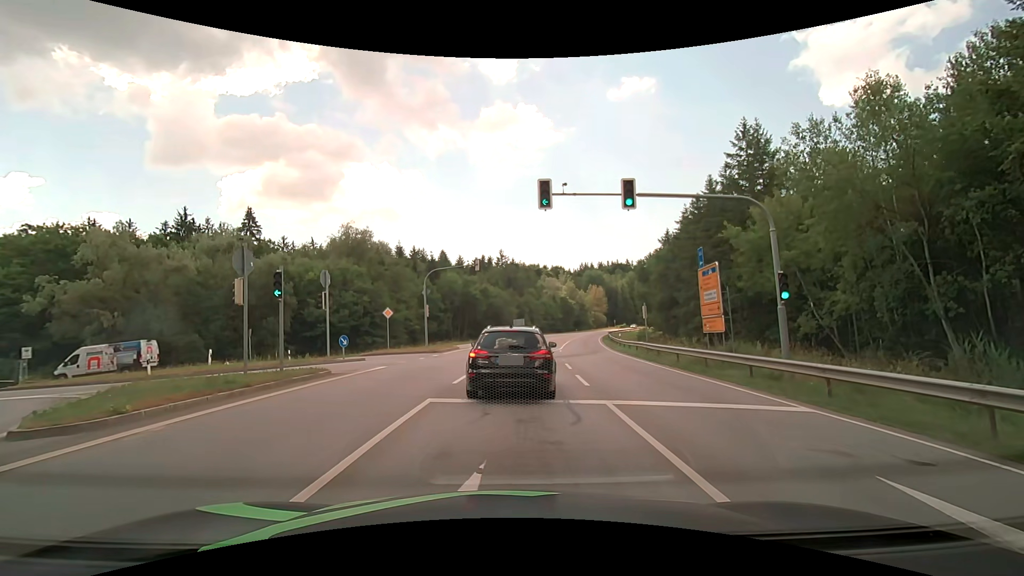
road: secondary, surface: asphalt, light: Day
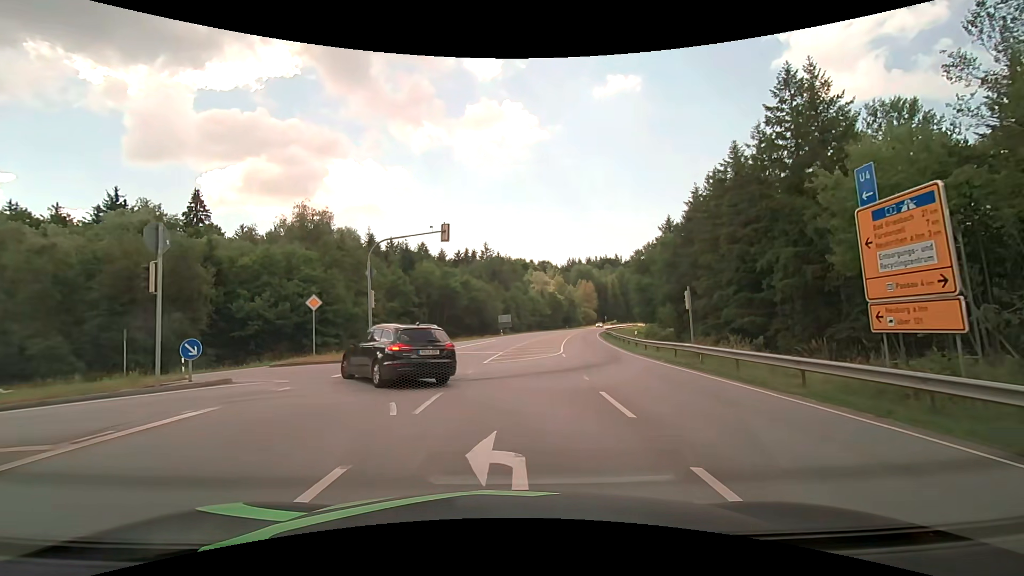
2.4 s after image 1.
(+0.2, +11.6) m; +2°
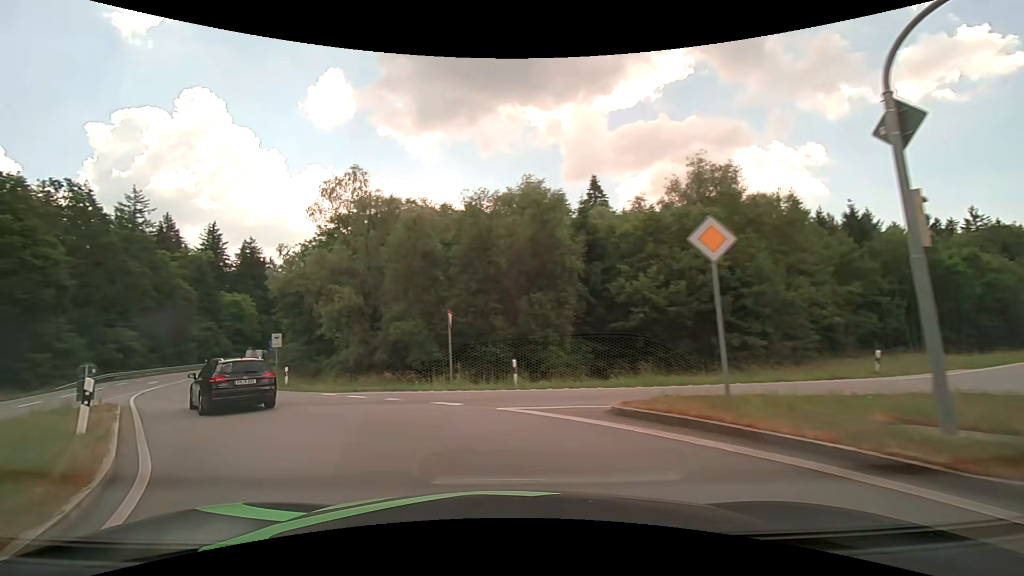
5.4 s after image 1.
(-4.8, +17.1) m; -44°
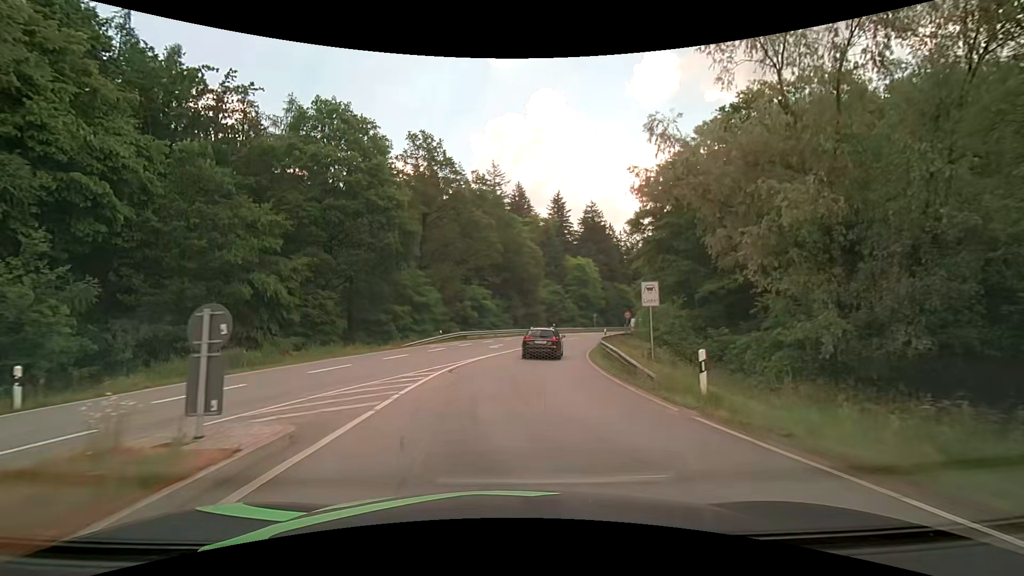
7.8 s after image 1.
(-7.8, +16.5) m; -37°
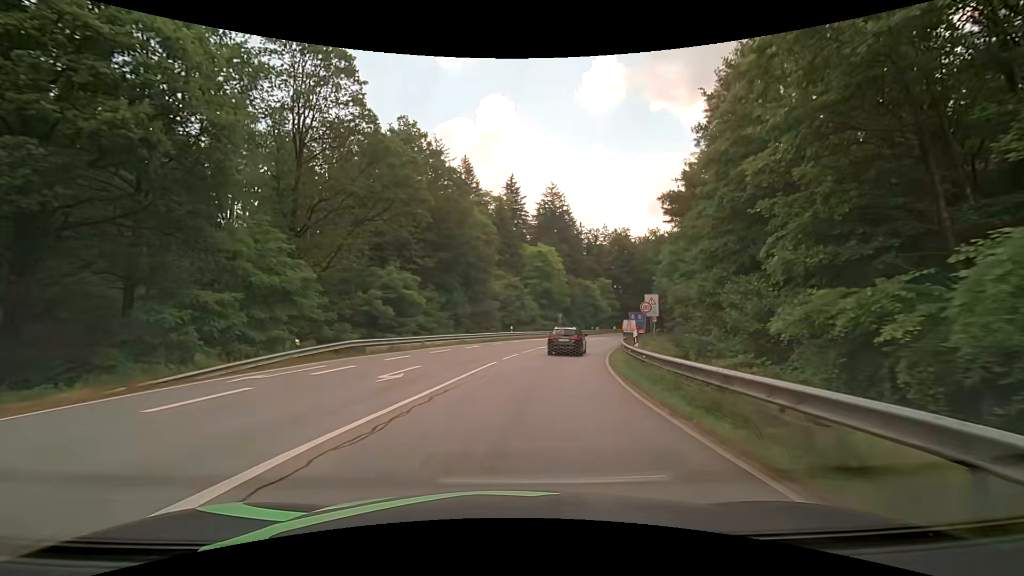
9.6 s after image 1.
(+0.7, +19.9) m; +6°
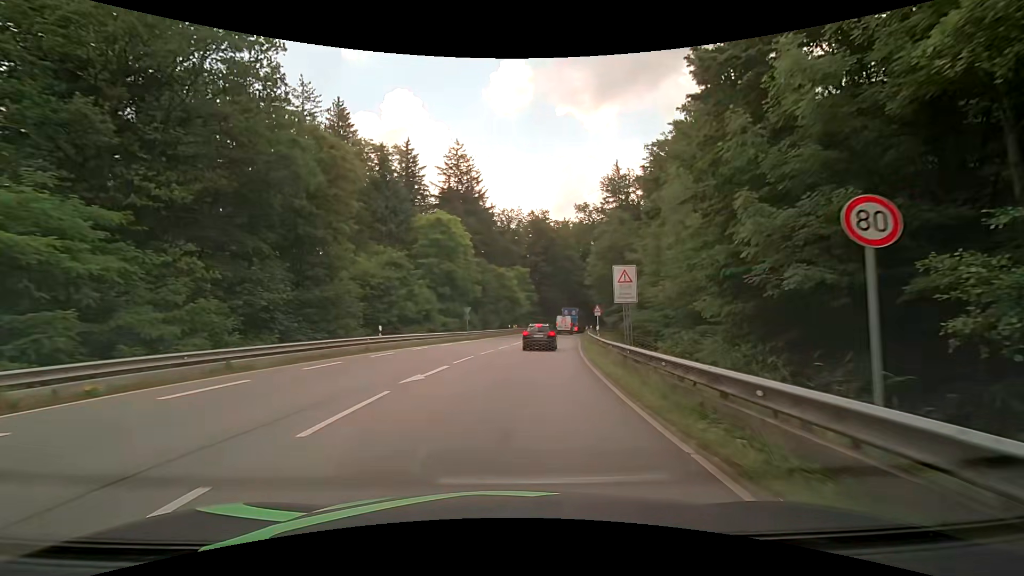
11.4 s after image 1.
(+2.0, +21.2) m; +11°
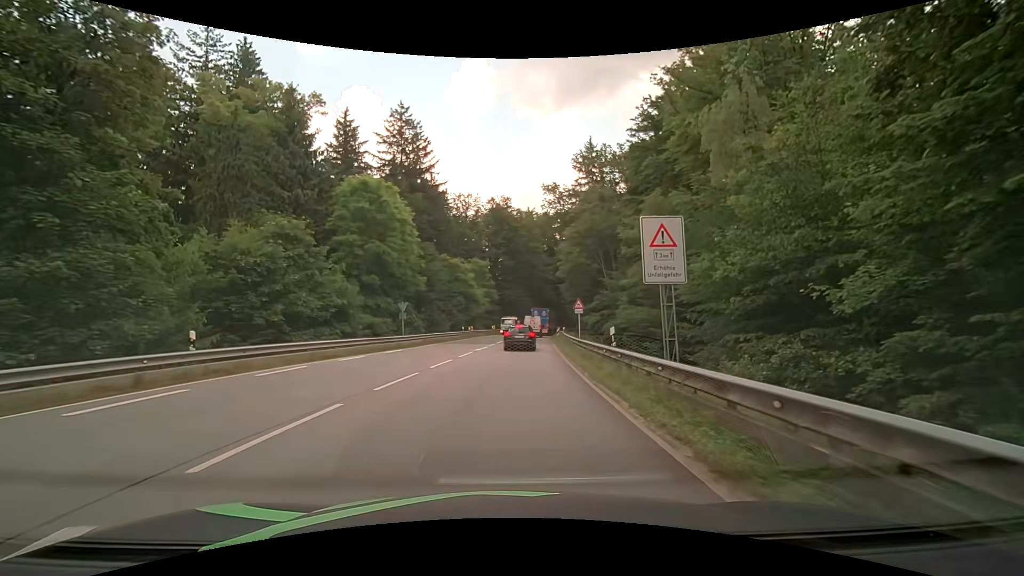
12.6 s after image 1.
(+0.5, +12.9) m; +4°
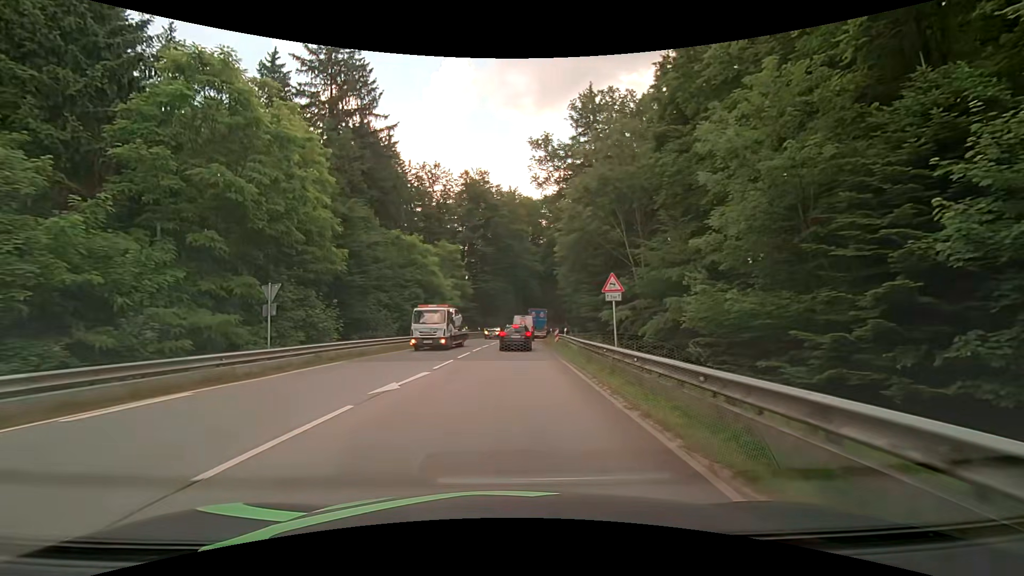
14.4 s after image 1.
(+0.6, +17.9) m; +2°
(0, +10) (0, +20) (0, +30) (+1, +40) (+1, +50) (+2, +60) (+4, +70) (+6, +79) (+11, +88) (+16, +97) m
